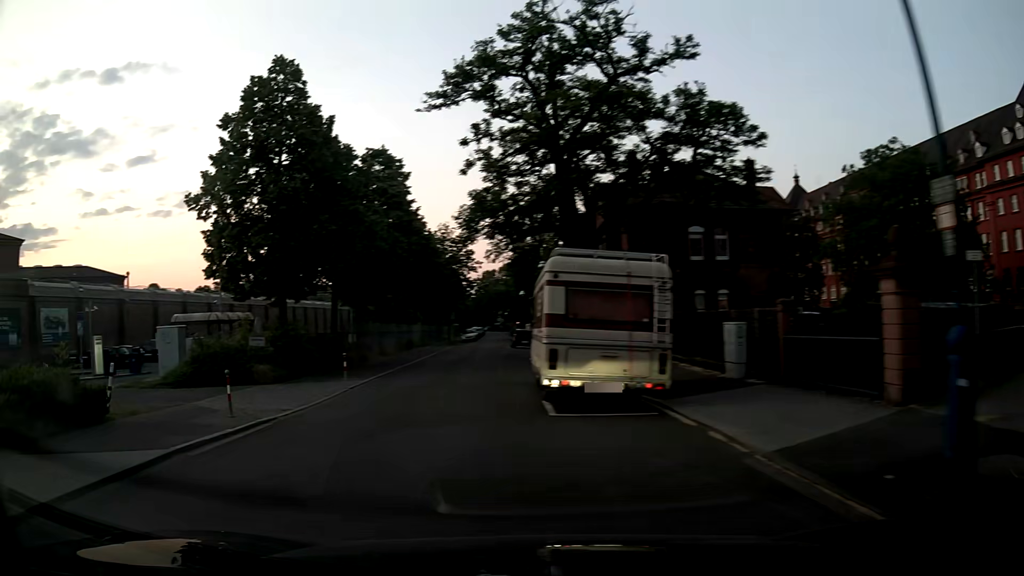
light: Day
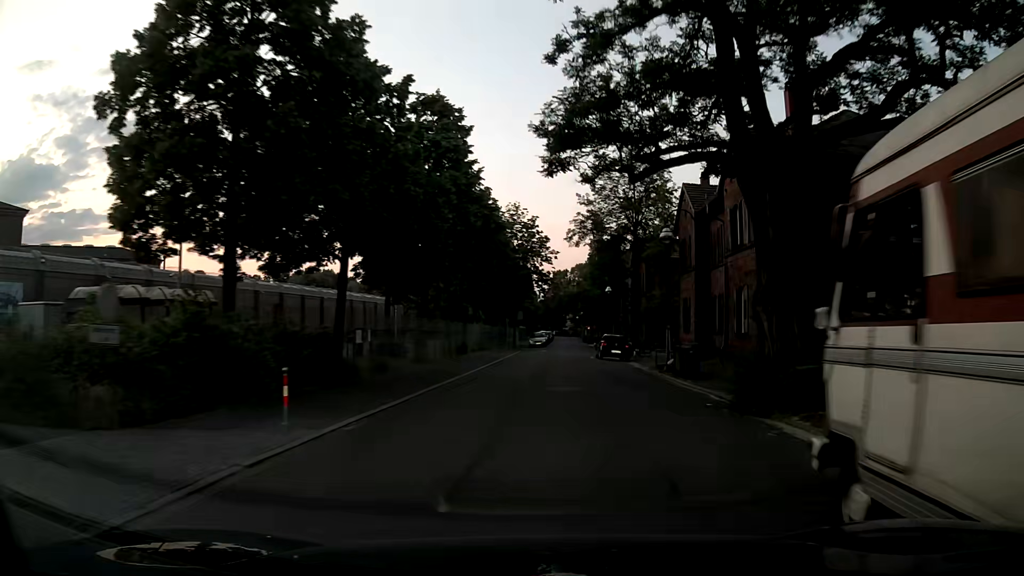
(-1.8, +12.9) m; -5°
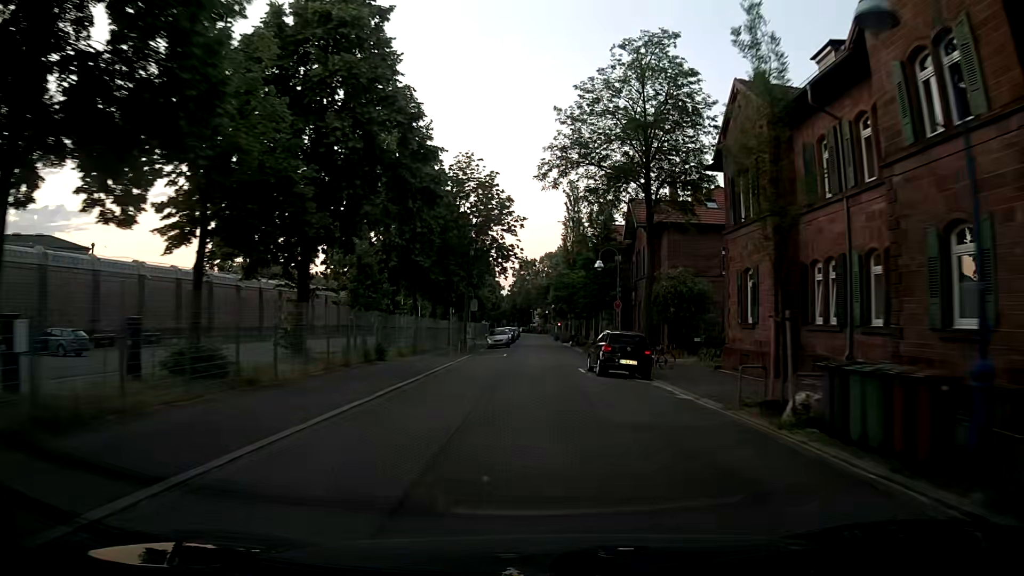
(+0.3, +16.6) m; +2°
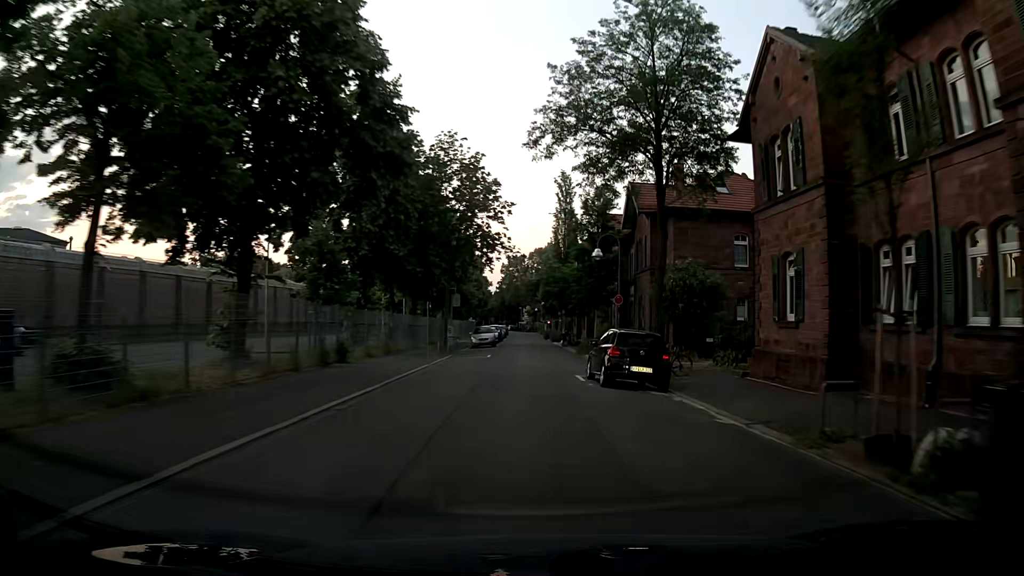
(-0.1, +4.5) m; +1°
